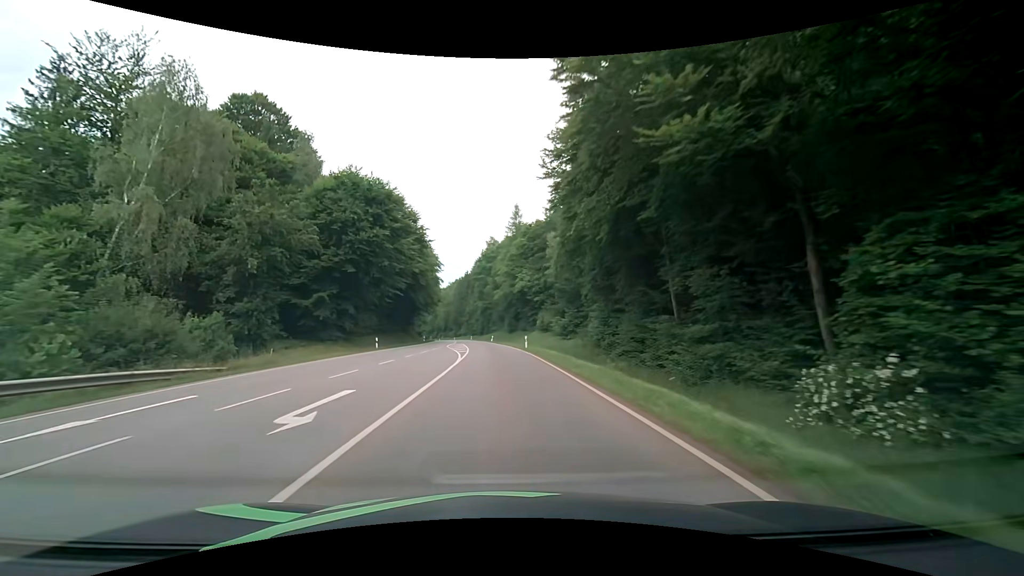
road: secondary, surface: asphalt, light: Day
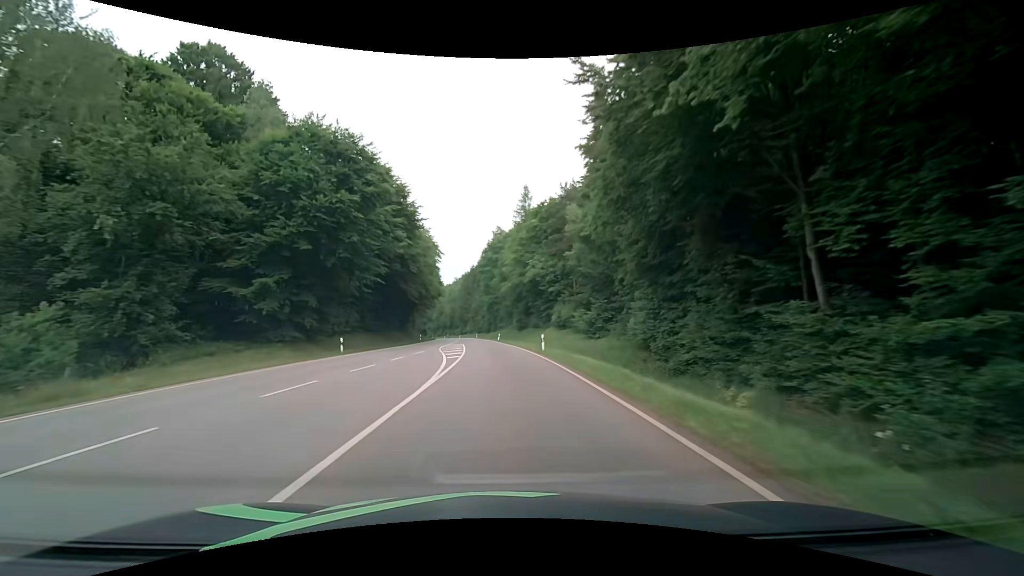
(-0.1, +11.0) m; -1°
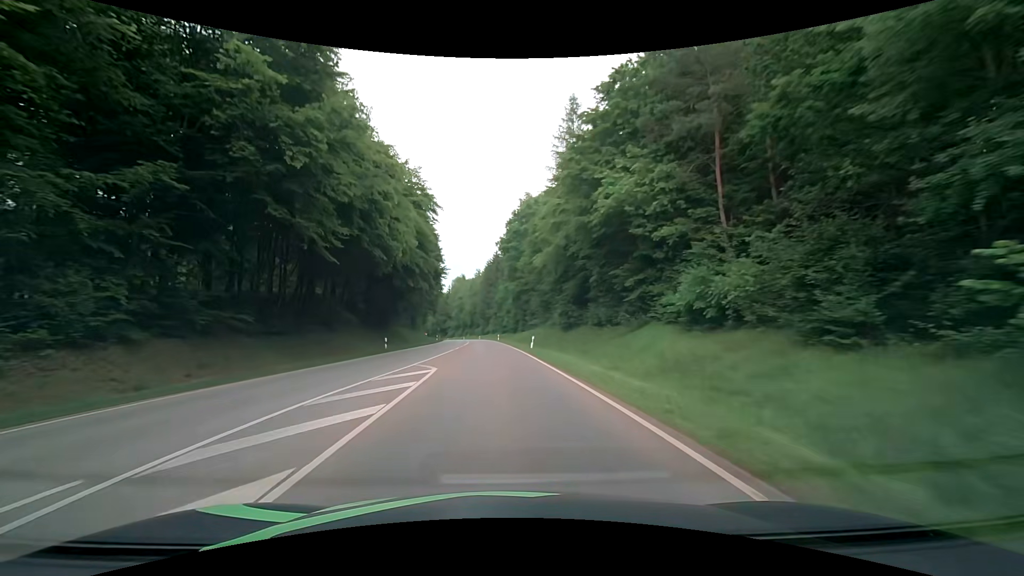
(-0.8, +32.9) m; -3°
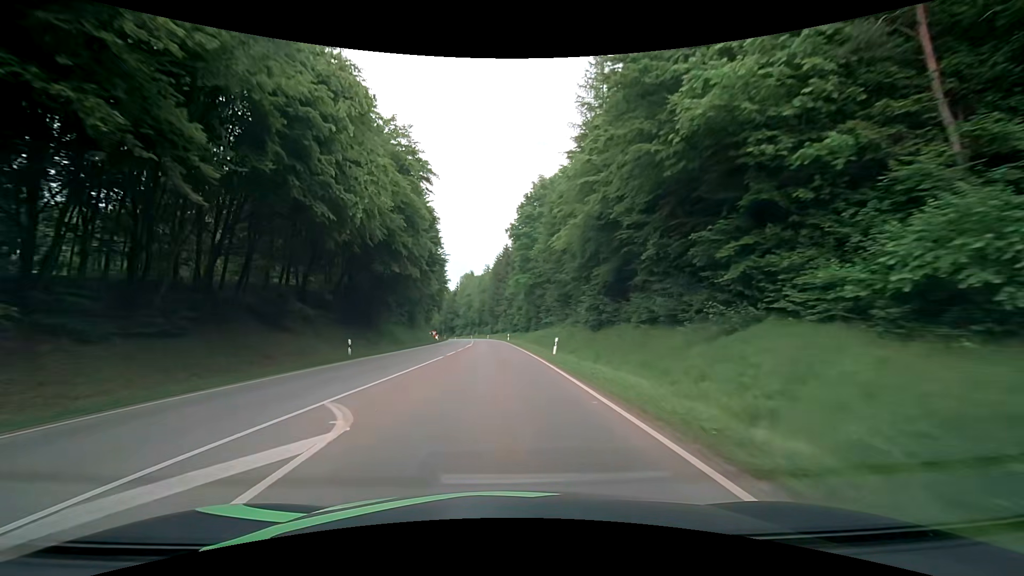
(-0.2, +11.0) m; -2°
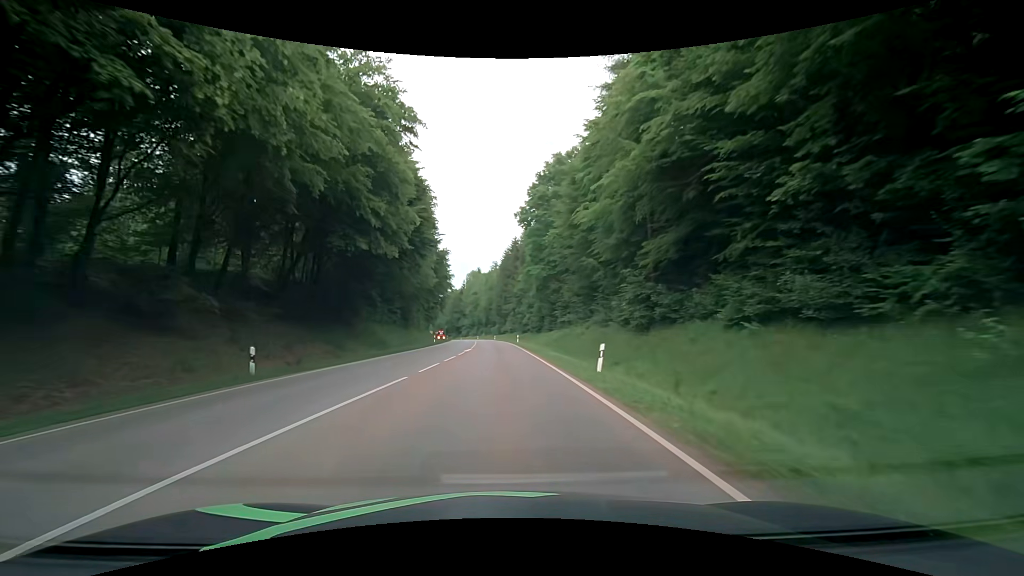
(-0.1, +11.0) m; -1°
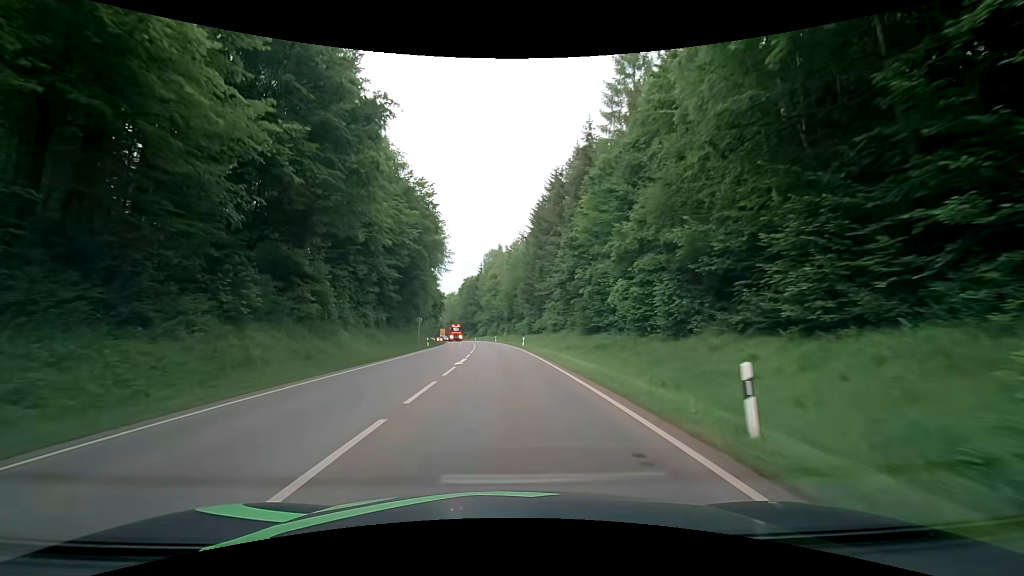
(-1.8, +55.0) m; -3°
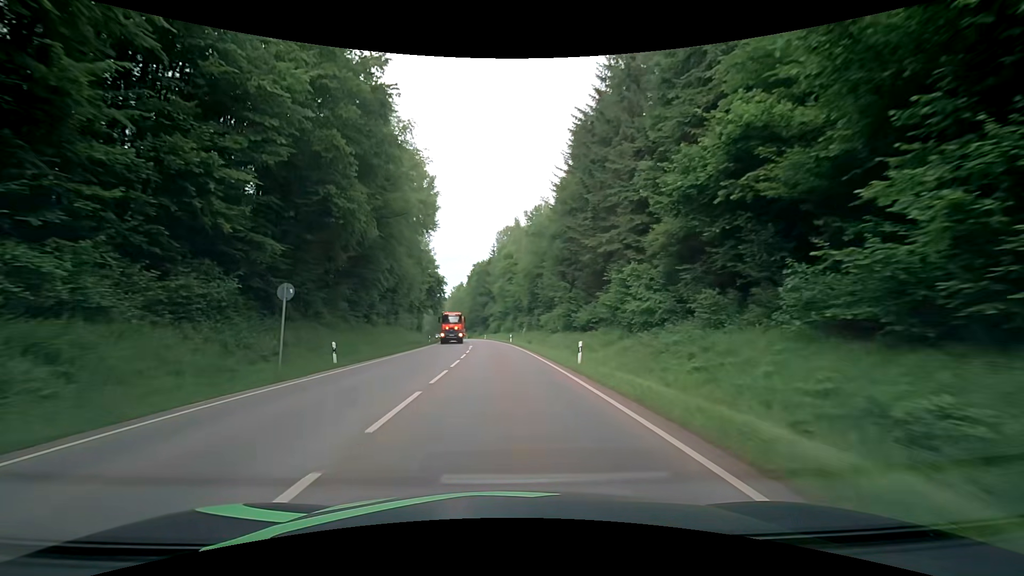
(-0.5, +33.0) m; -2°
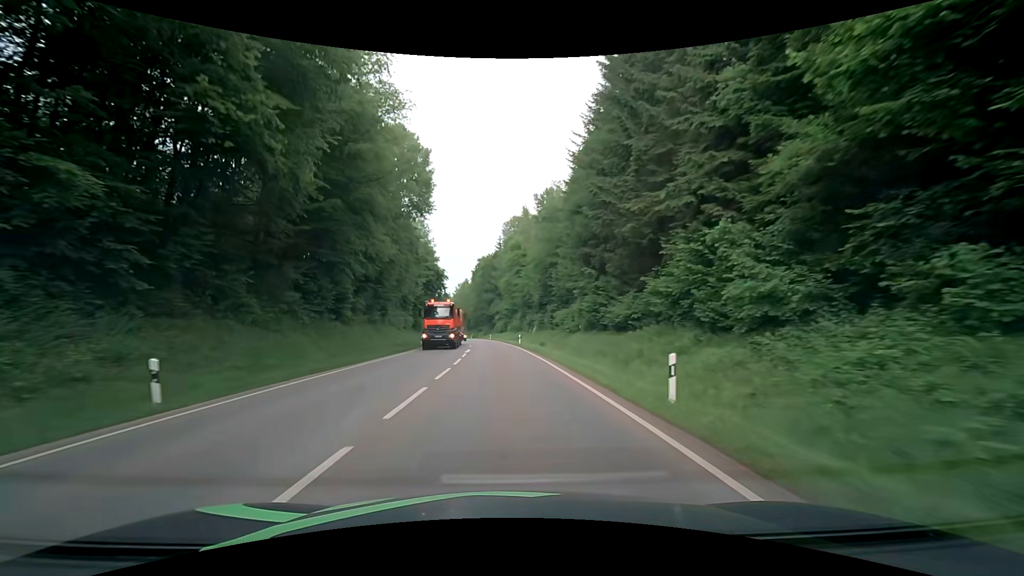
(-0.1, +11.0) m; -1°
(0, +10) (0, +20) (-1, +30) (-1, +40) (-2, +50) (-2, +60) (-3, +70) (-4, +80) (-5, +90) (-7, +100) m
